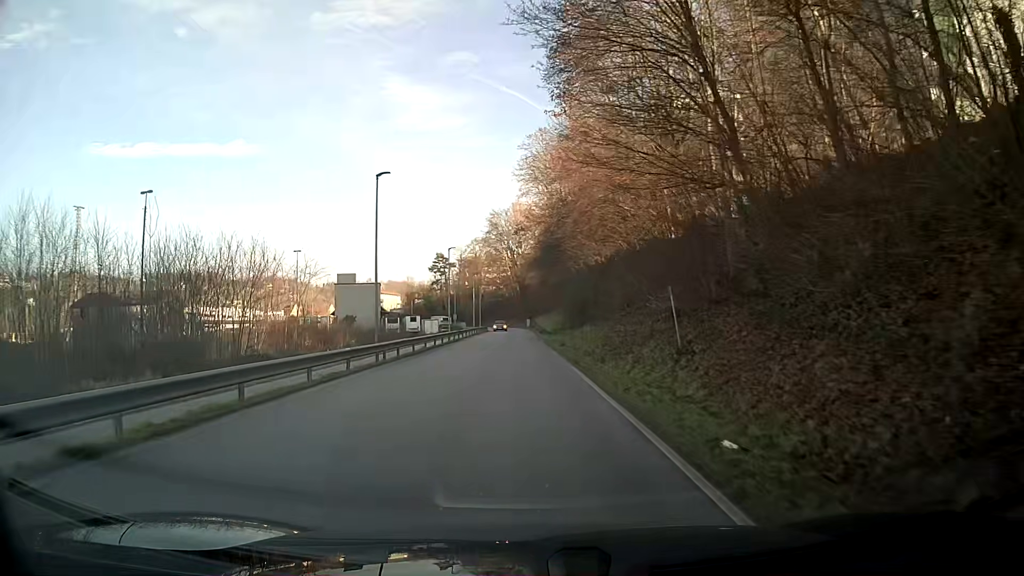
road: residential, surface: asphalt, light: Day
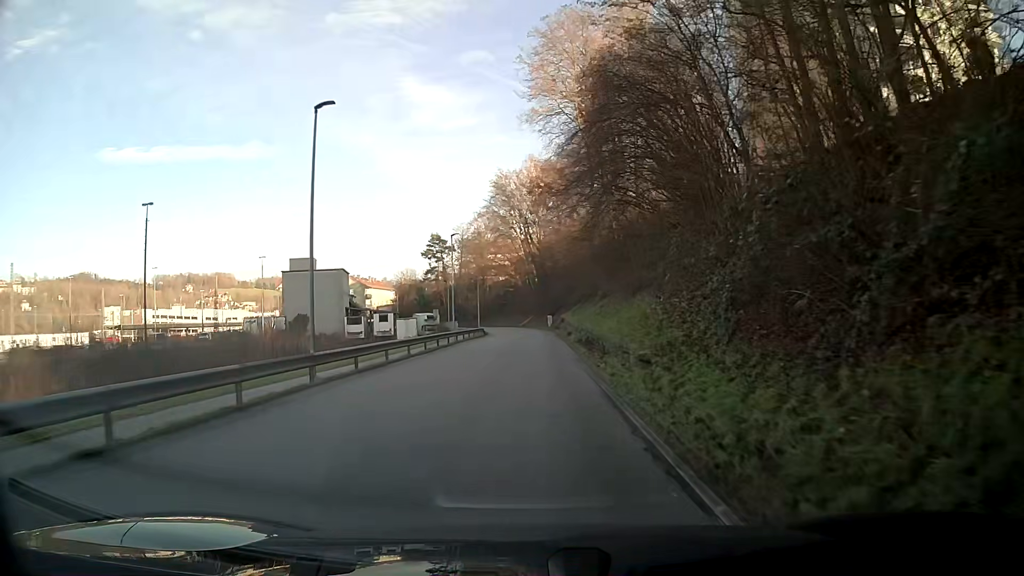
(-0.5, +40.2) m; -2°
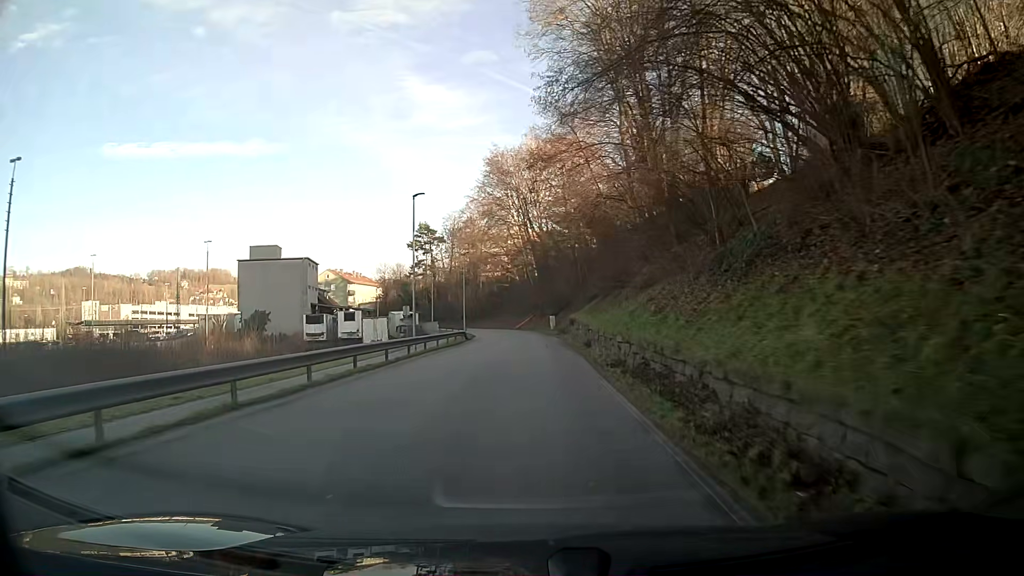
(+0.1, +16.4) m; 0°
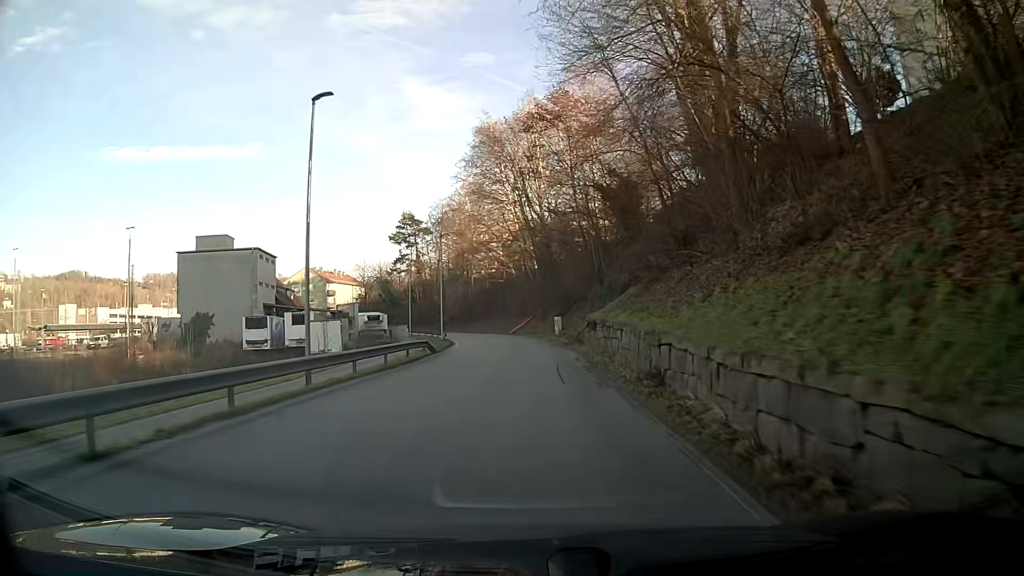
(+0.1, +16.4) m; 0°
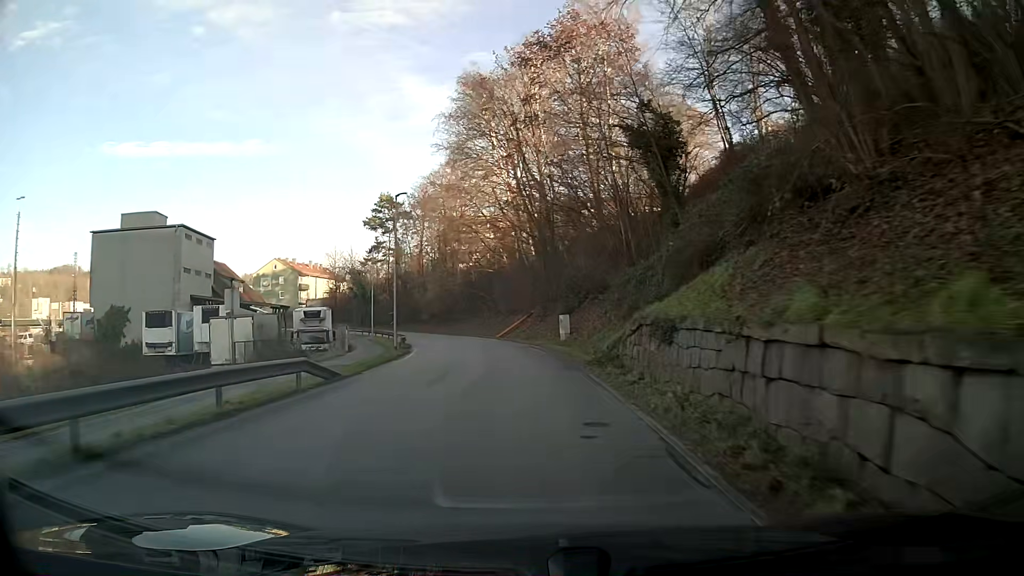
(0.0, +16.3) m; -1°
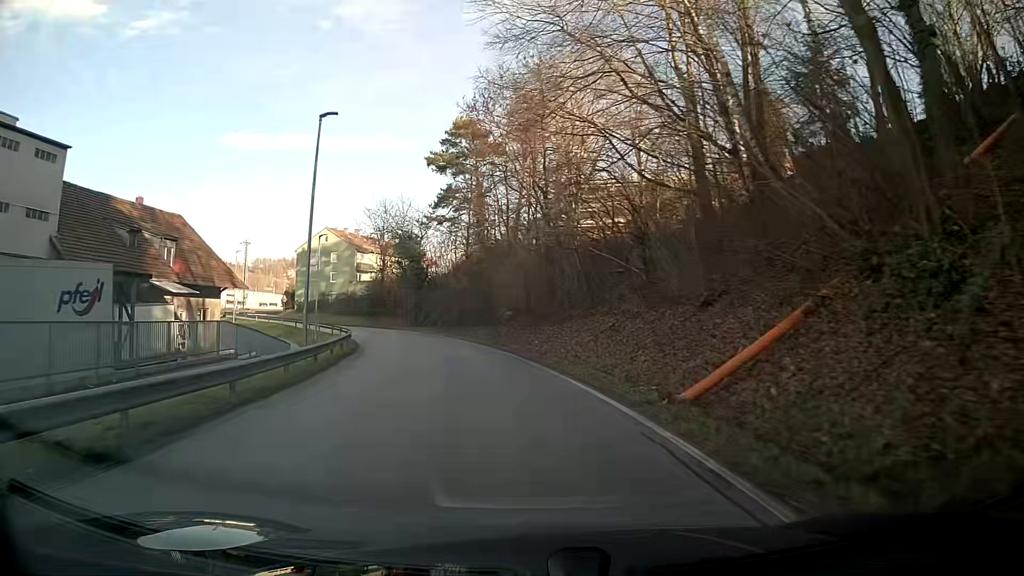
(-3.2, +38.6) m; -12°
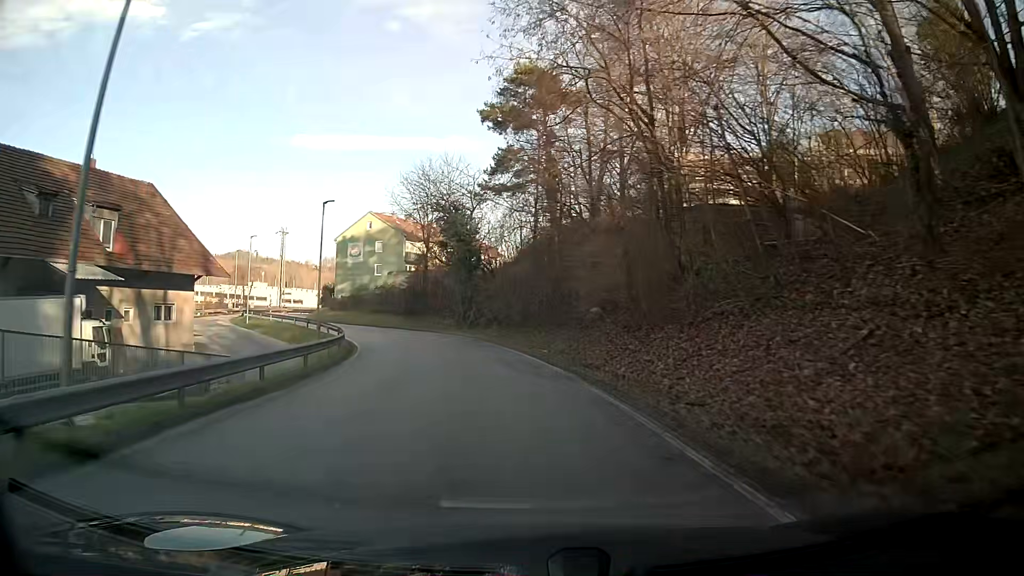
(-0.7, +14.6) m; -5°
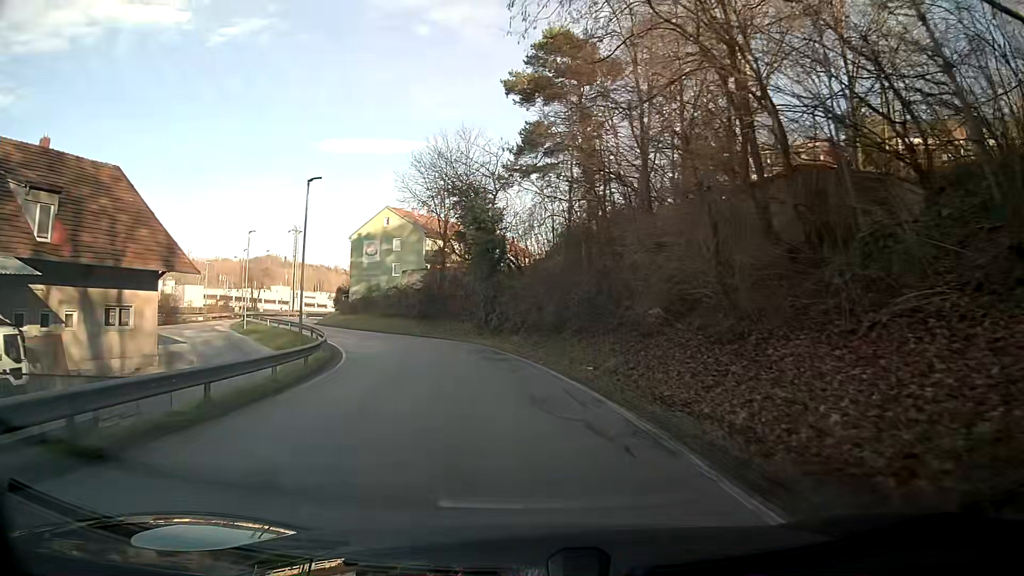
(-0.2, +7.2) m; -3°
(0, +10) (-2, +20) (-5, +29) (-9, +39) (-14, +47) (-19, +56) (-23, +65) (-25, +75) (-23, +85) (-19, +94) m
